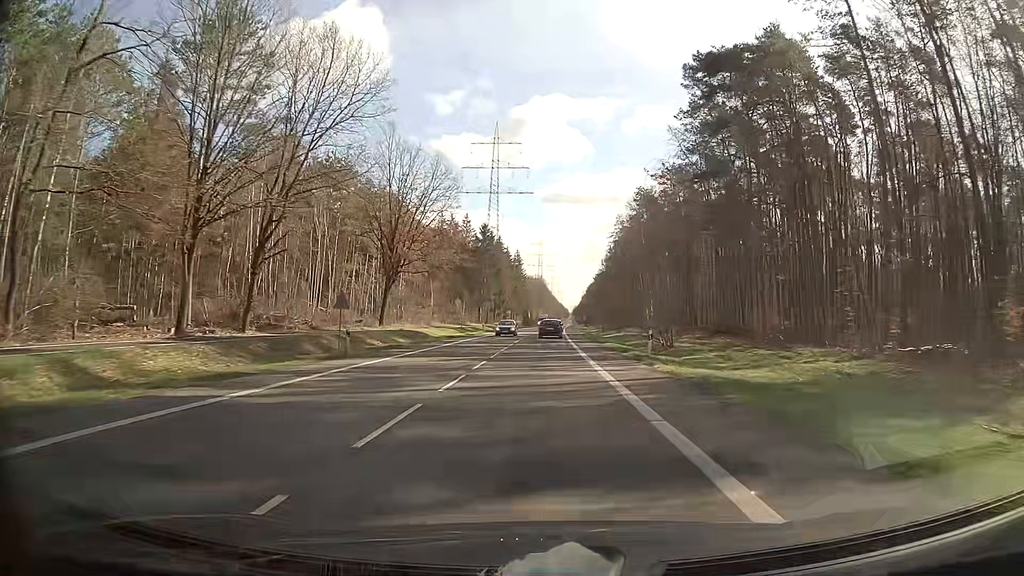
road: secondary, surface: asphalt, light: Day
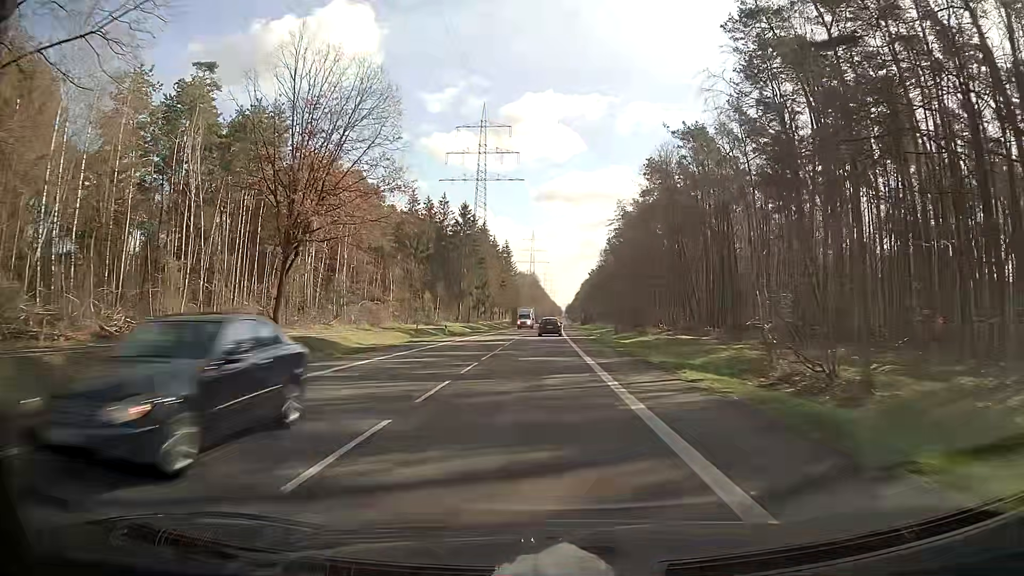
(+0.3, +24.8) m; +1°
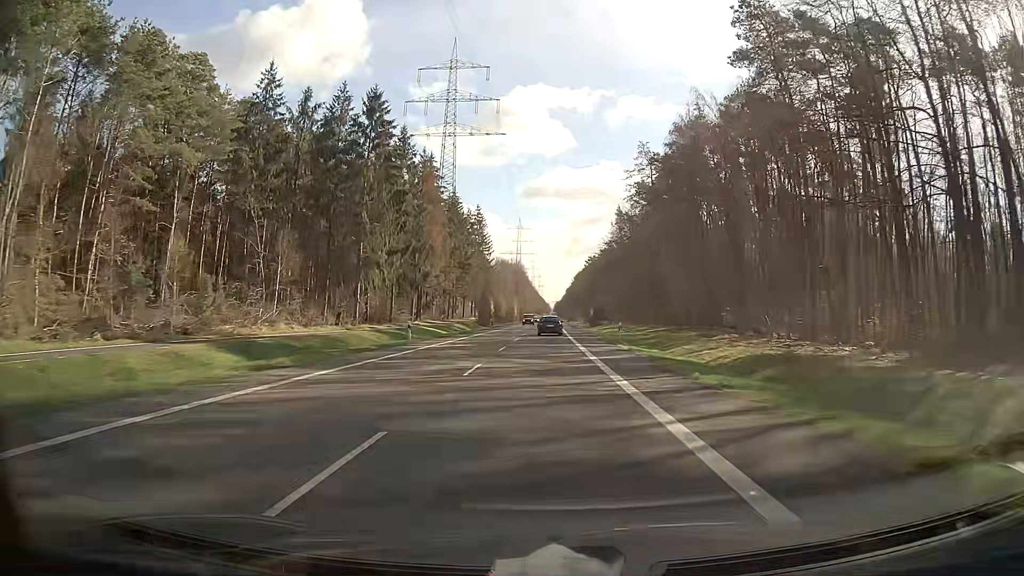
(+0.6, +64.9) m; +1°
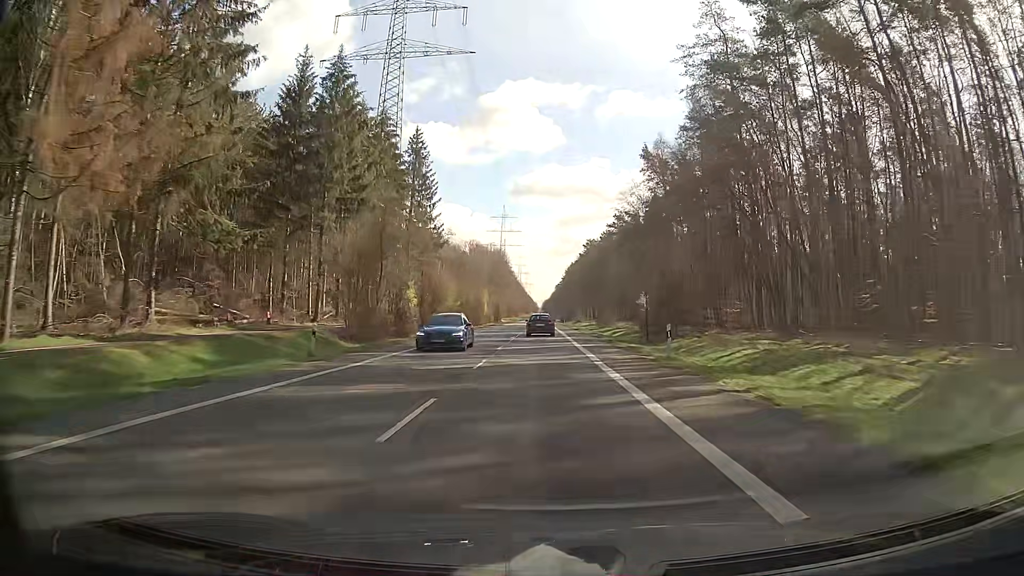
(+0.5, +65.4) m; +1°
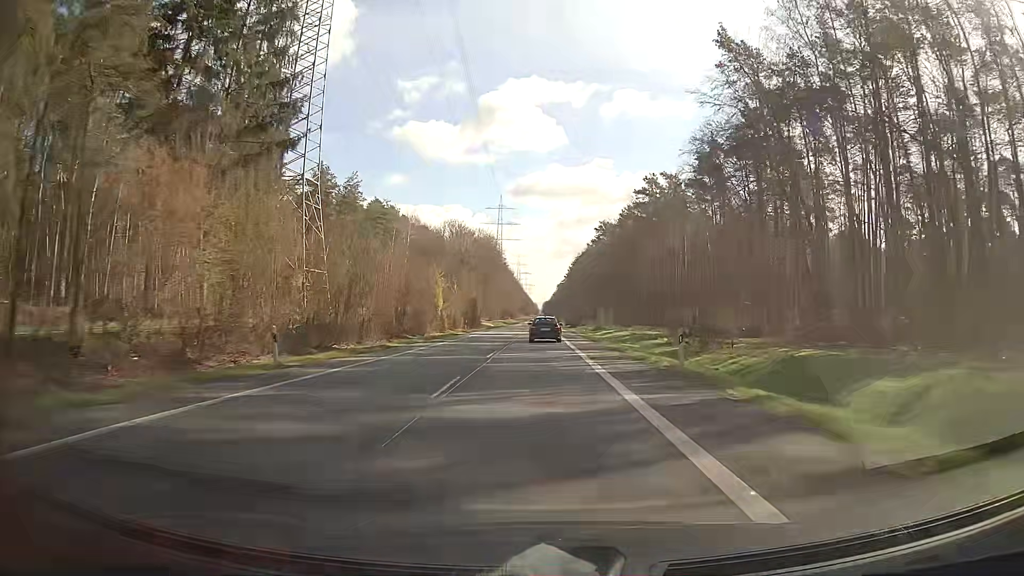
(+0.1, +52.4) m; 0°
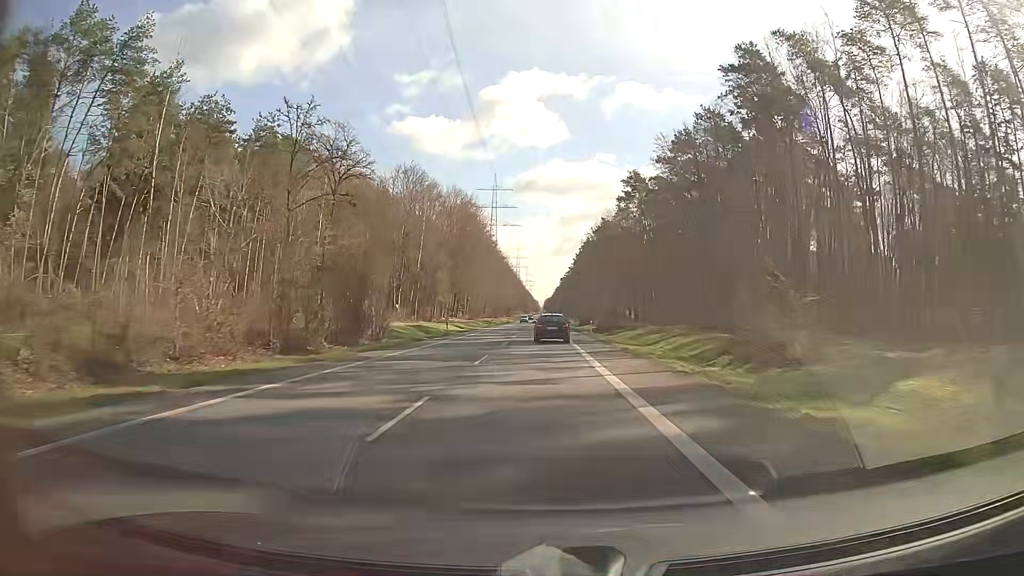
(0.0, +64.1) m; 0°
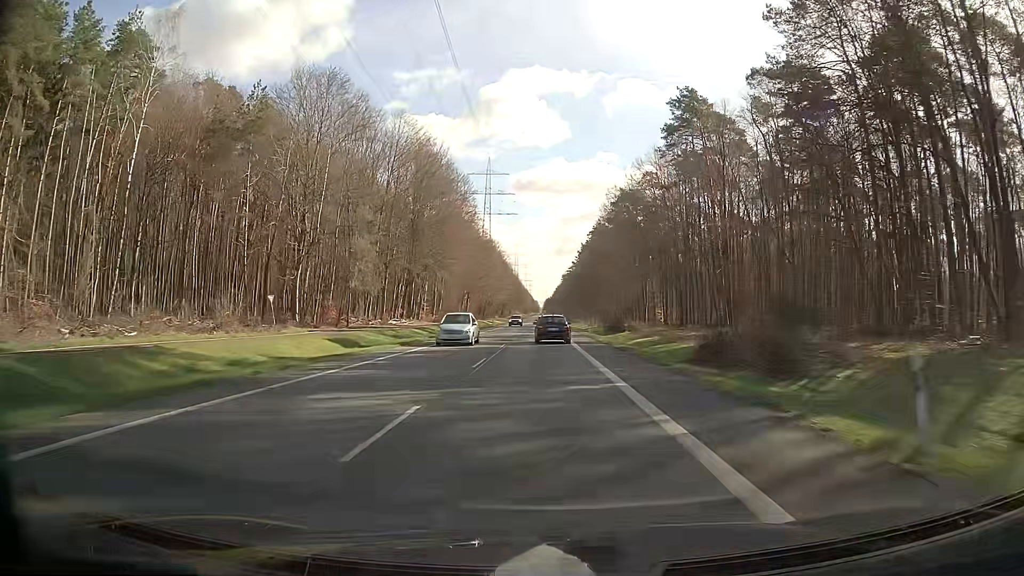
(0.0, +49.3) m; 0°
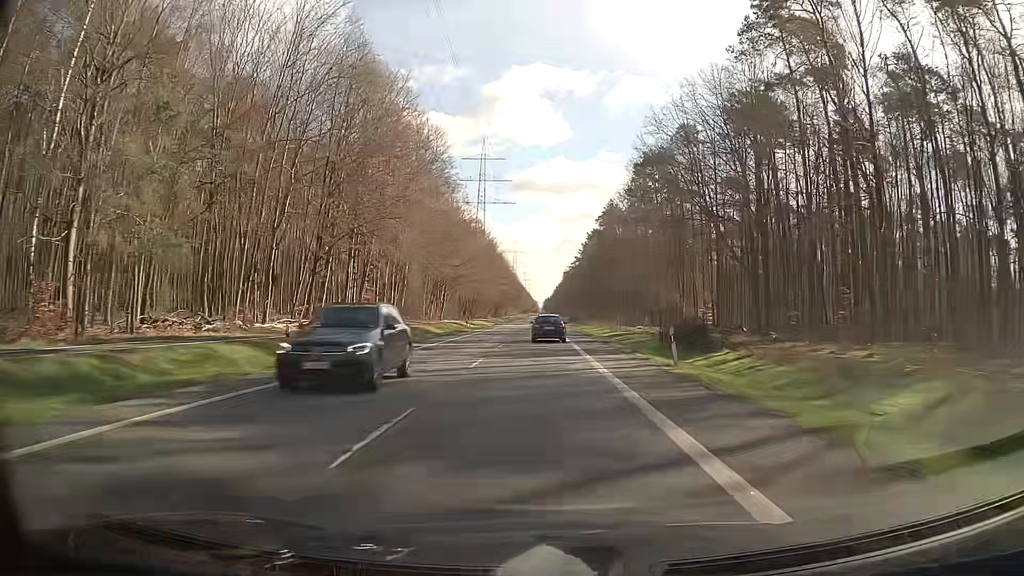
(0.0, +36.4) m; 0°
(0, +10) (0, +20) (0, +30) (0, +40) (0, +50) (0, +60) (0, +70) (-1, +80) (-1, +90) (-1, +100) m
